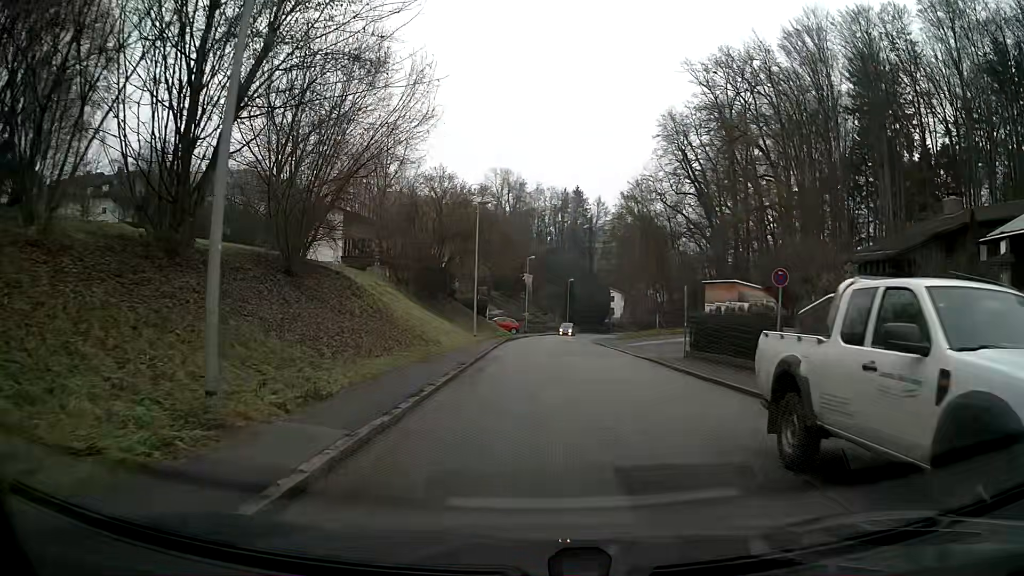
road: residential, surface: asphalt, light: Day
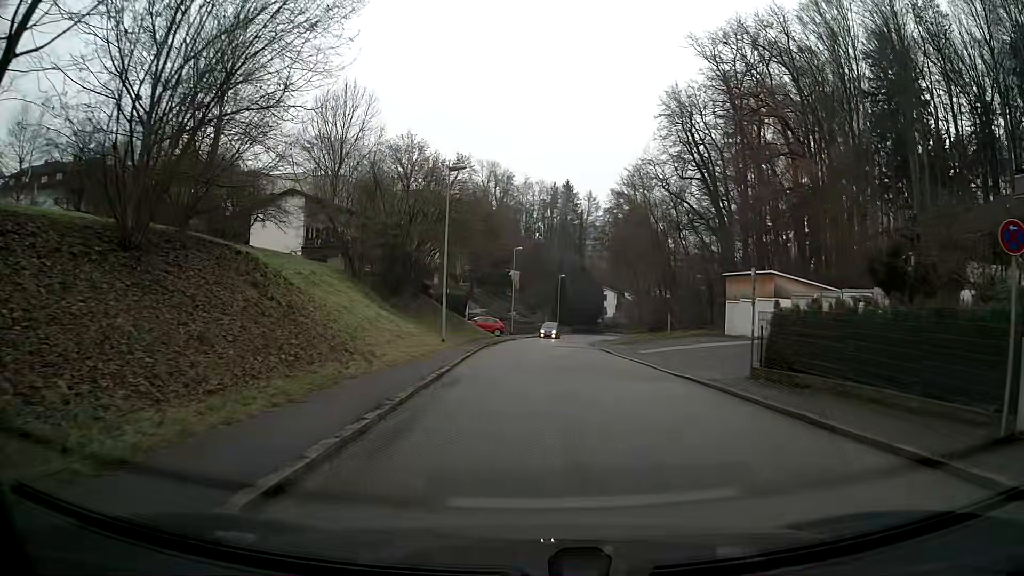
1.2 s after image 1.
(+0.1, +9.0) m; +2°
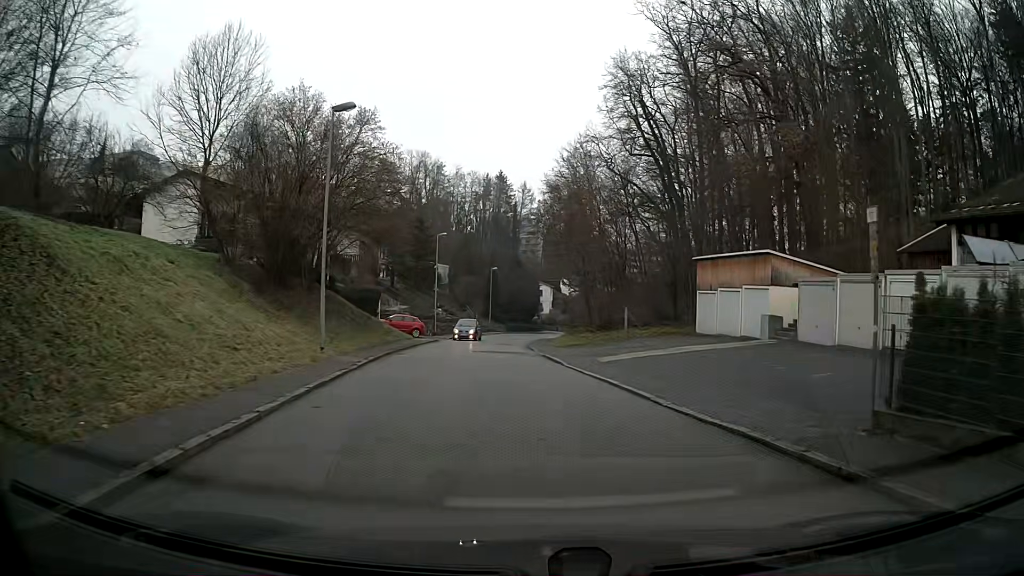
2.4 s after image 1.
(+0.4, +9.0) m; +4°
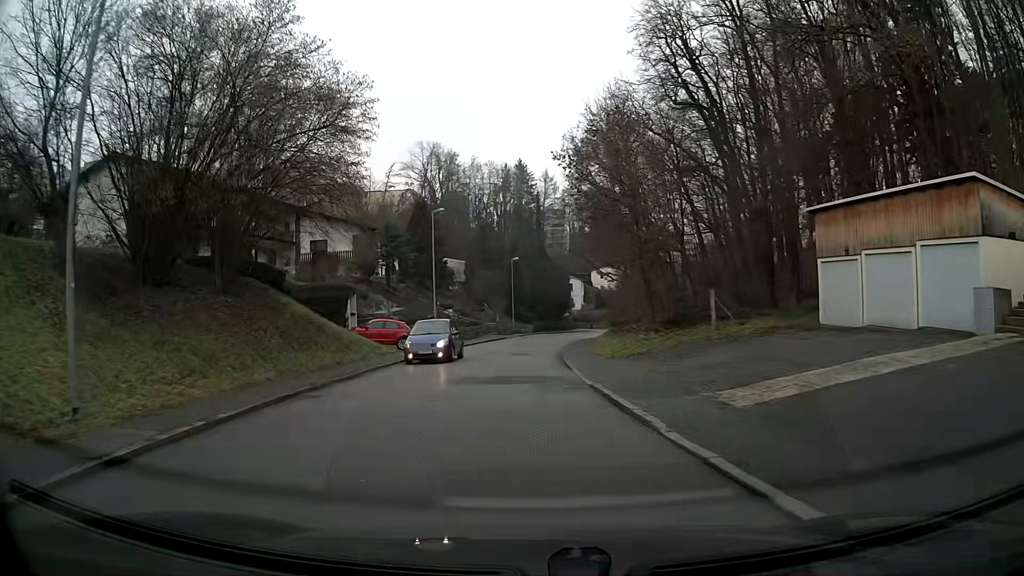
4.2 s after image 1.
(-0.2, +13.4) m; -3°
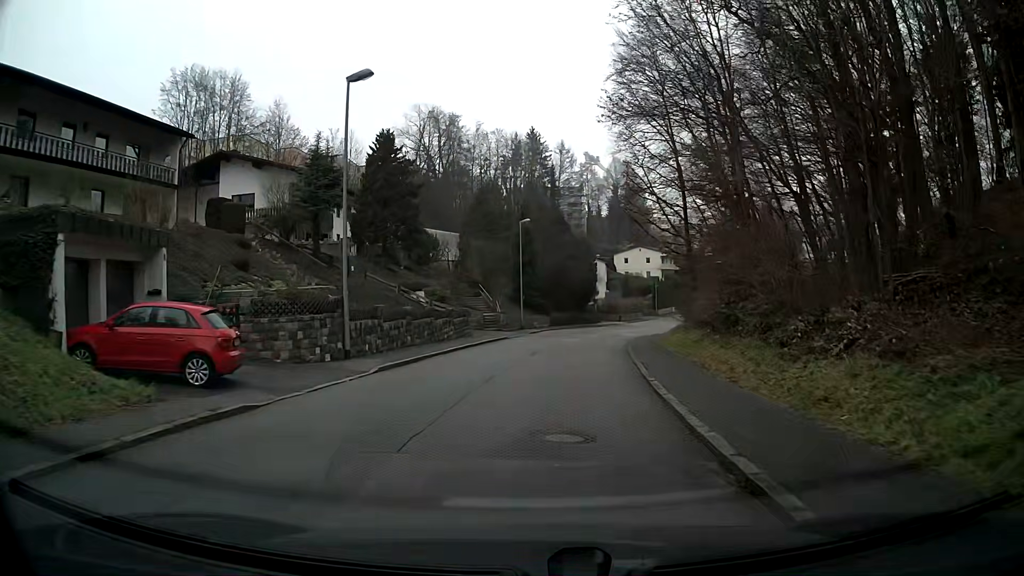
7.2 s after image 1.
(-0.4, +22.5) m; 0°
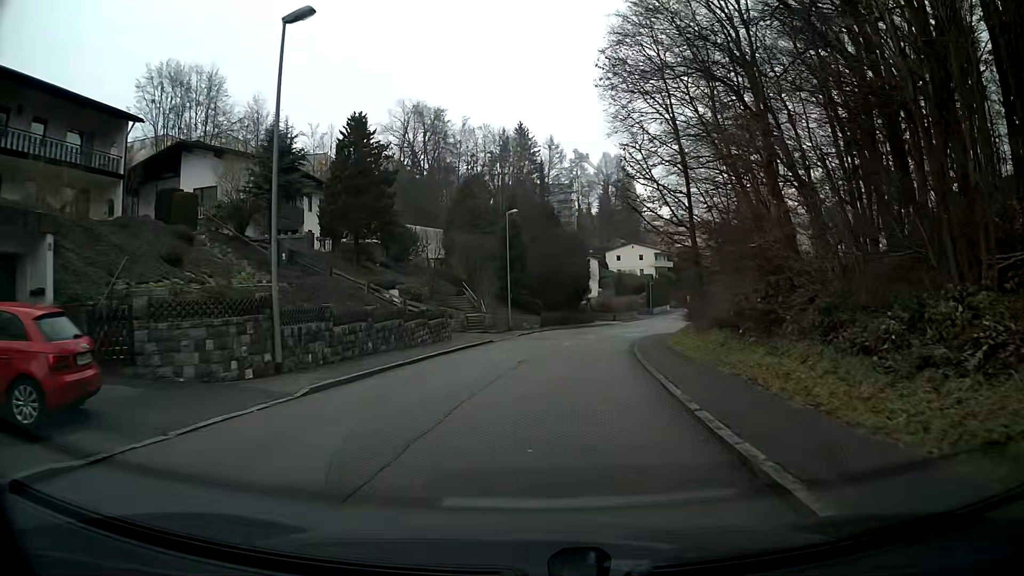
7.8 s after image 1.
(0.0, +4.5) m; +1°
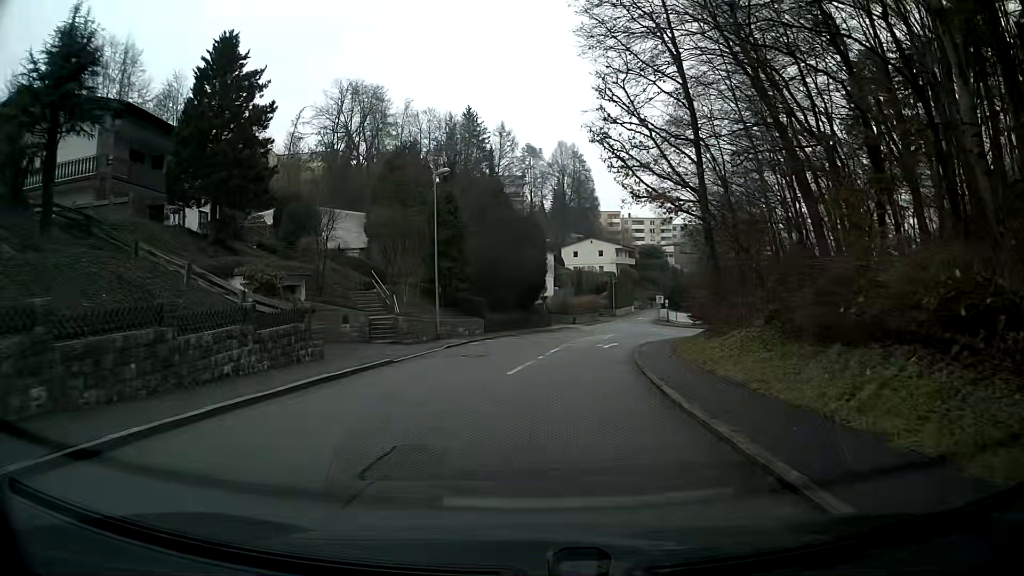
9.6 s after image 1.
(+0.5, +13.5) m; +4°
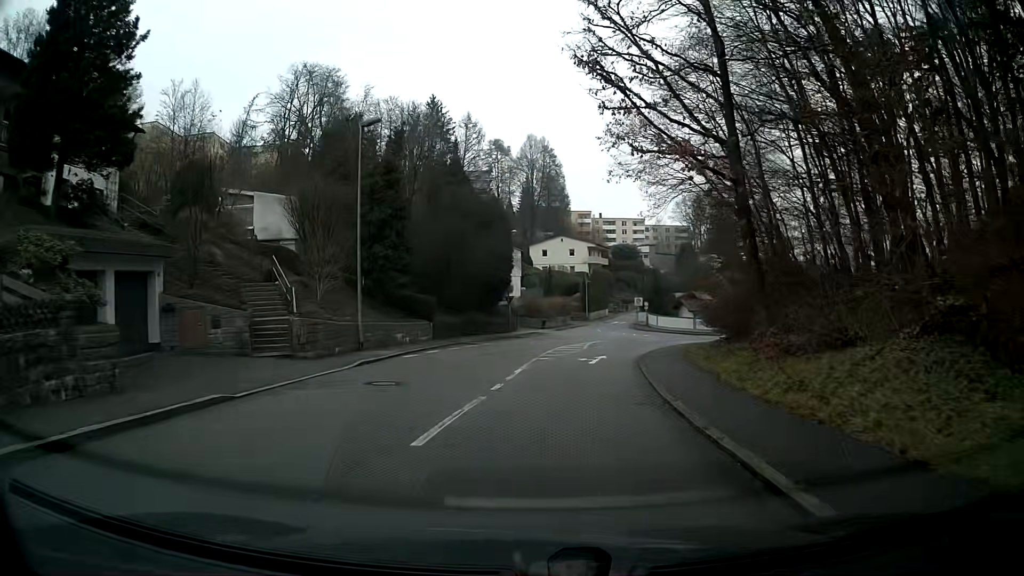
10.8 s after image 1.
(+0.2, +8.9) m; +3°
